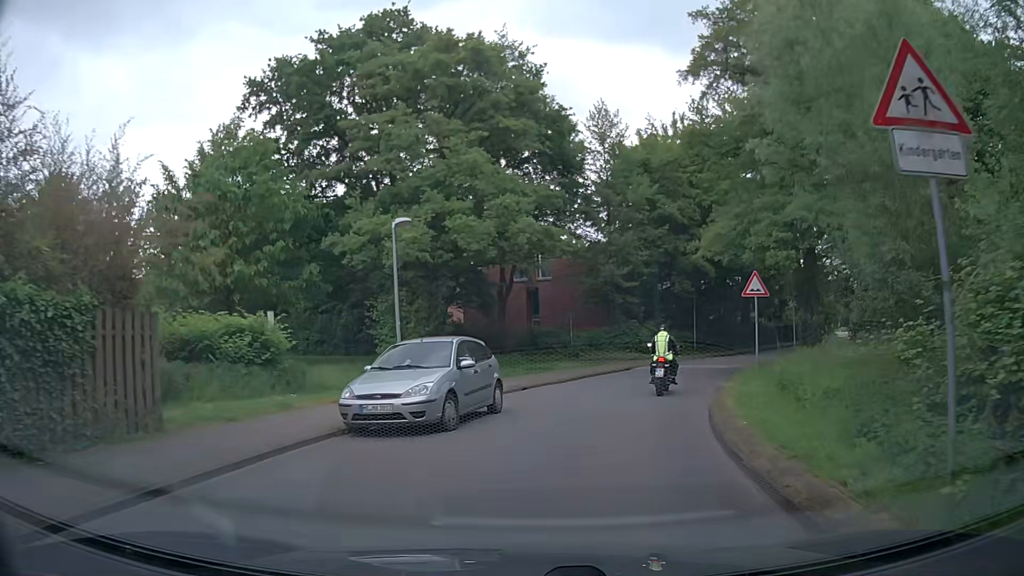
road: residential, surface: asphalt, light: Day
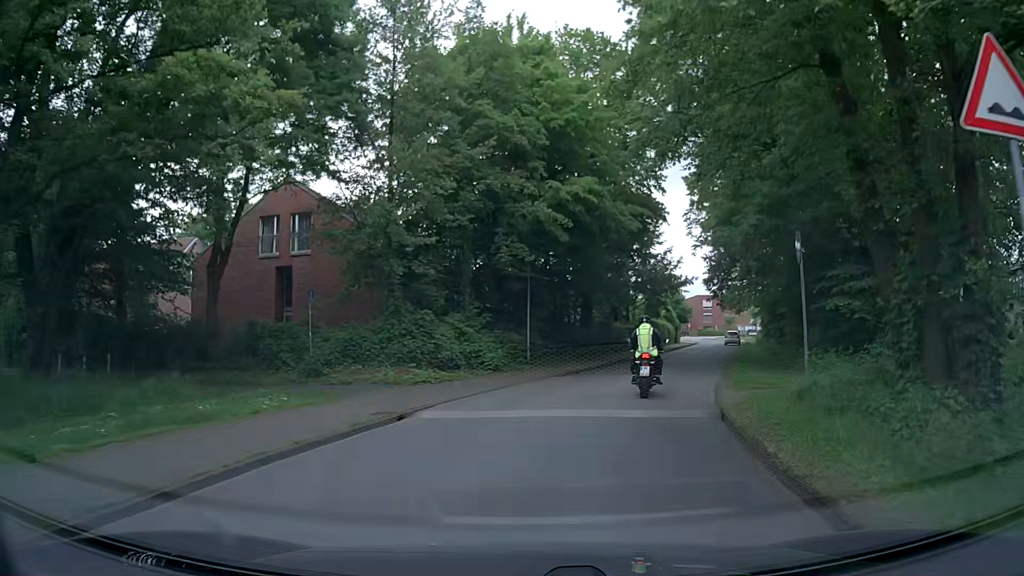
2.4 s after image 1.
(+2.4, +17.4) m; +16°
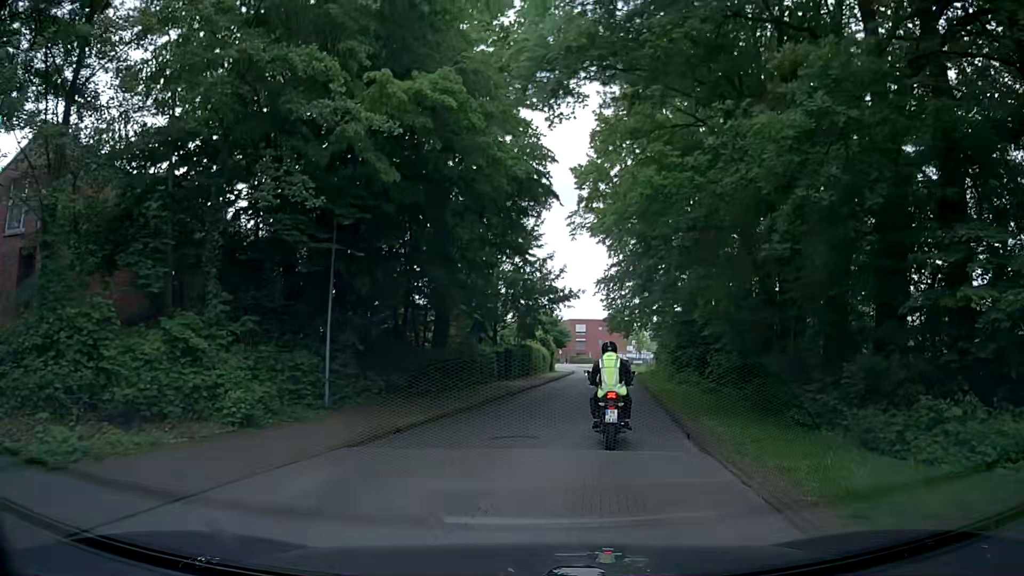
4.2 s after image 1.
(+1.2, +12.1) m; +13°
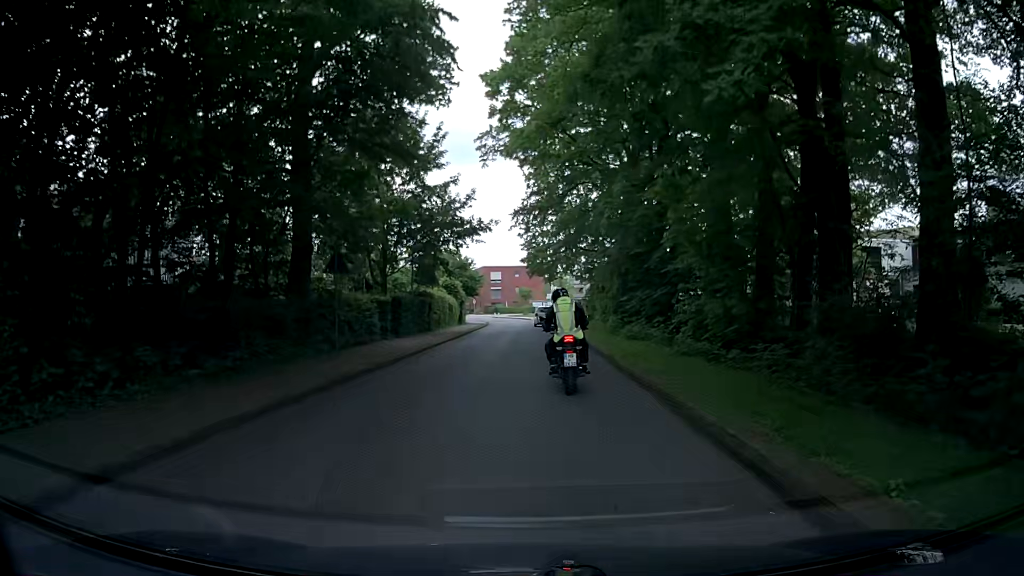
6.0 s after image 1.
(+0.5, +10.4) m; +10°
